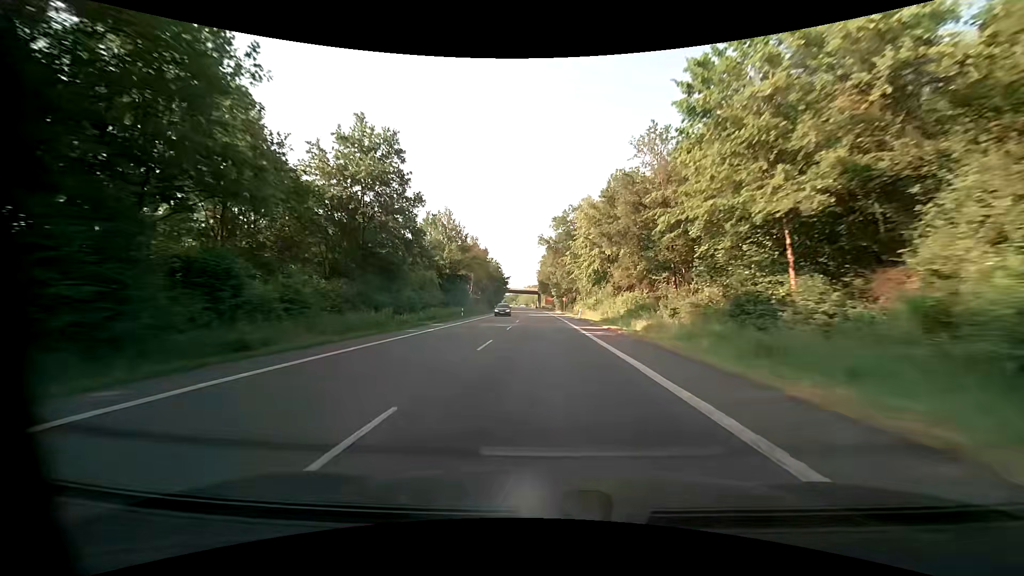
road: primary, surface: asphalt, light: Day
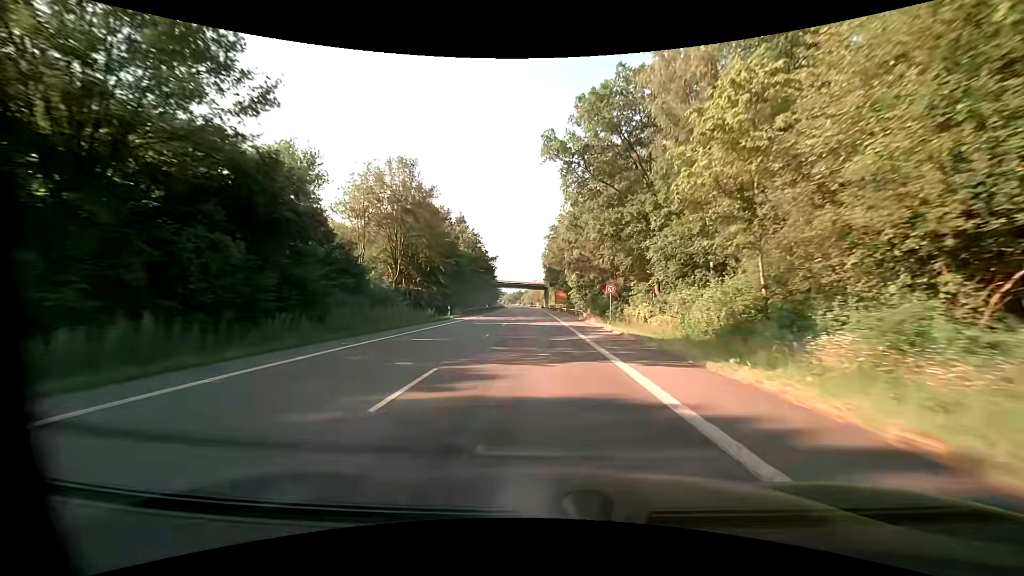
(-0.2, +55.0) m; -1°
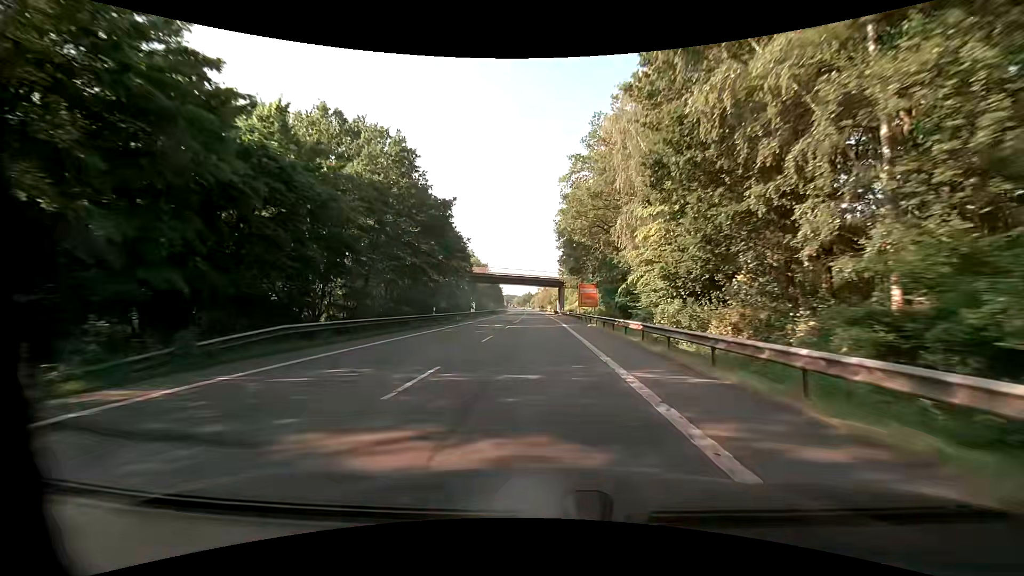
(-0.2, +46.2) m; -1°
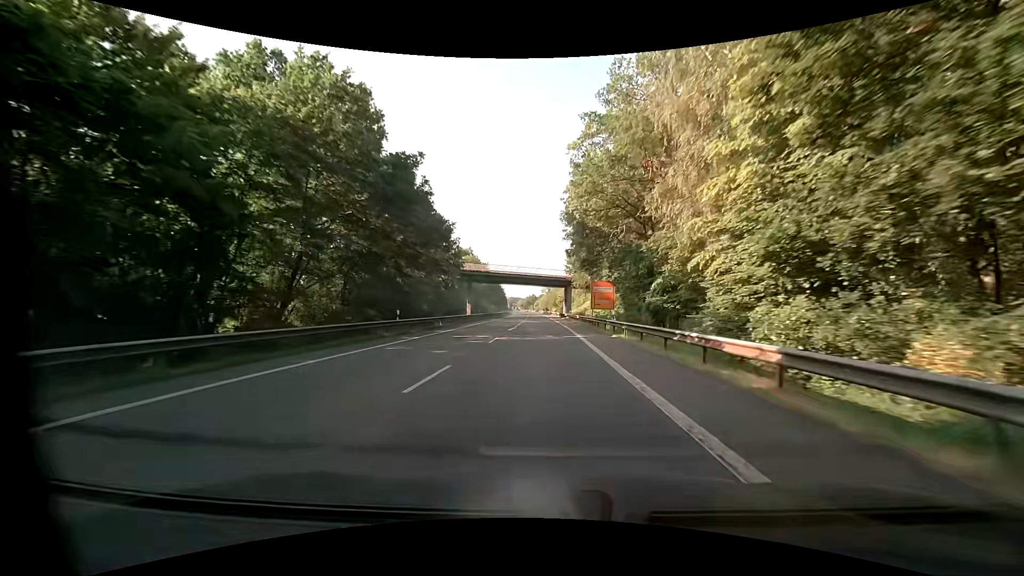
(-0.1, +11.1) m; 0°
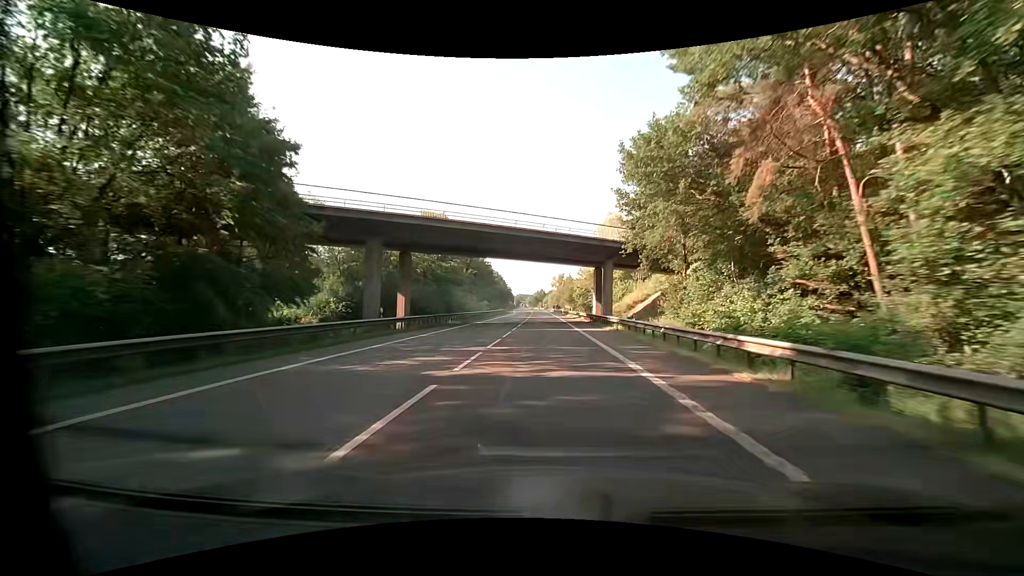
(-0.8, +45.4) m; -1°
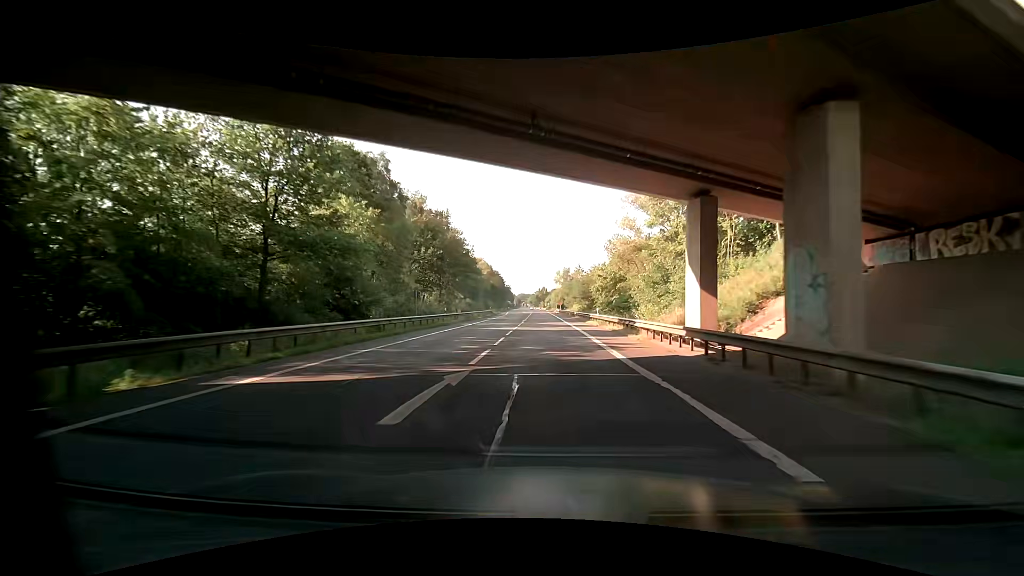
(-0.1, +34.5) m; 0°
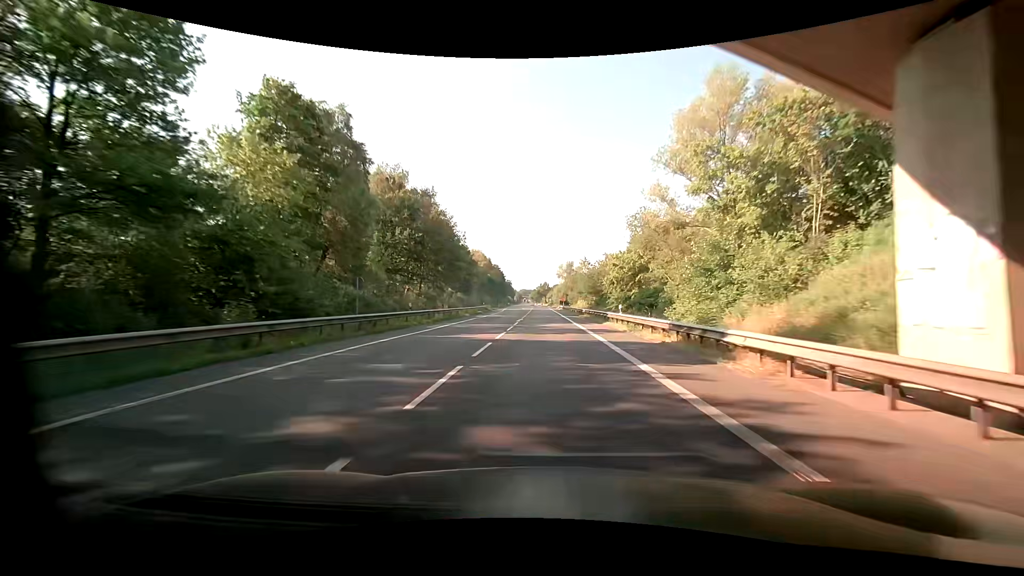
(+0.2, +11.6) m; 0°
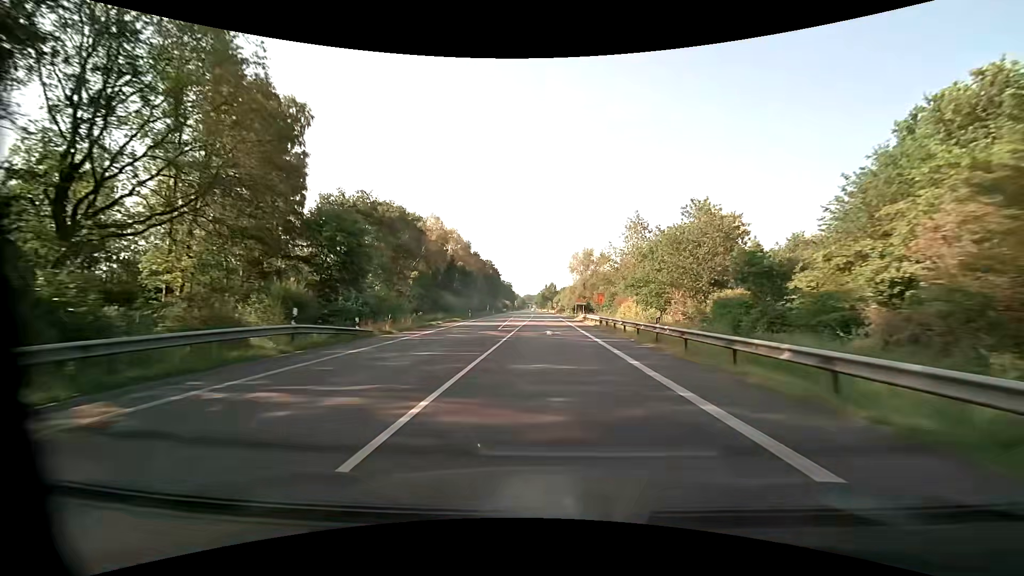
(-1.1, +58.0) m; -1°
(0, +10) (0, +20) (0, +30) (0, +40) (0, +50) (0, +60) (0, +70) (0, +80) (0, +90) (0, +100) m
